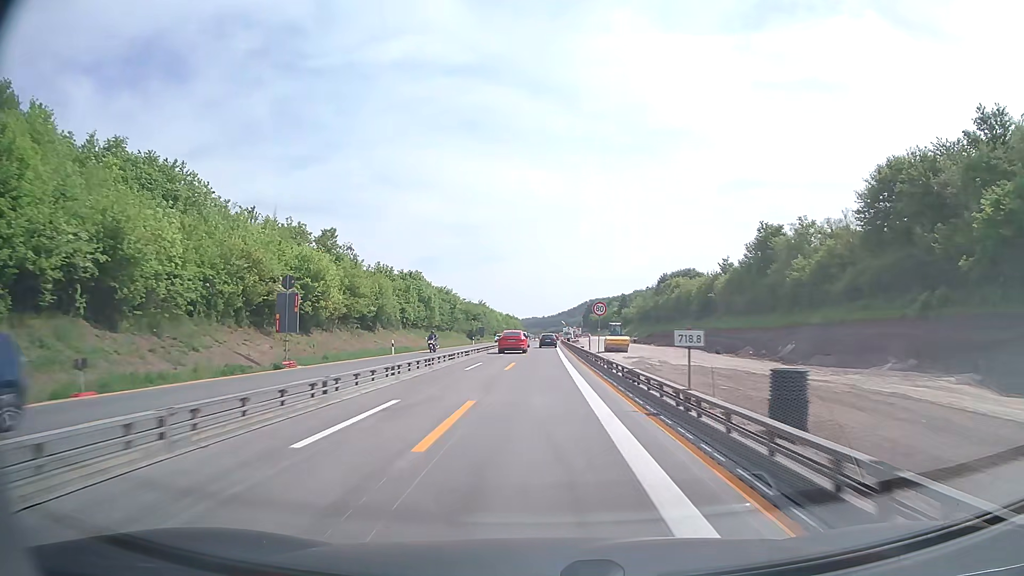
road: motorway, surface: concrete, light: Day
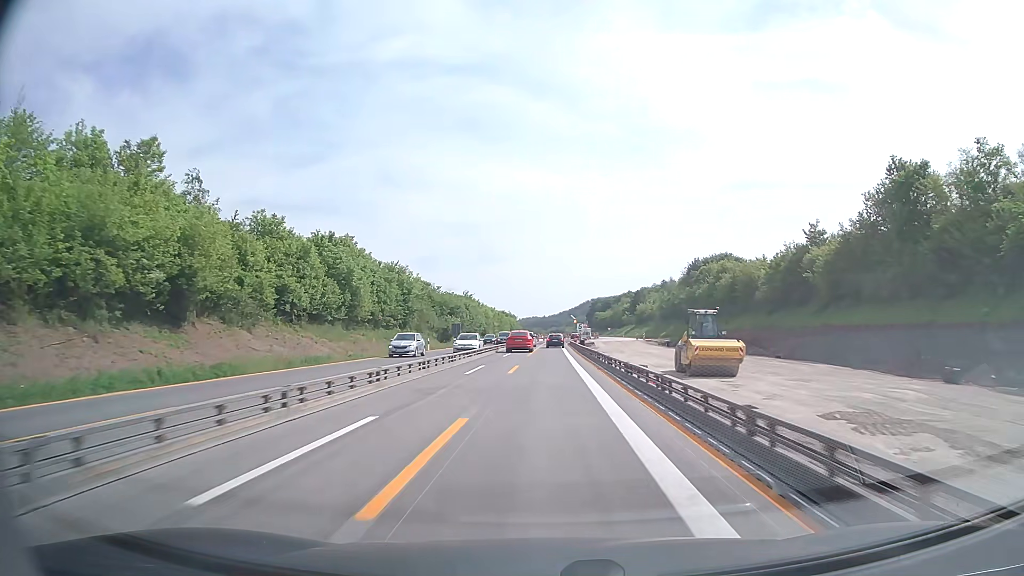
(-0.1, +38.6) m; 0°
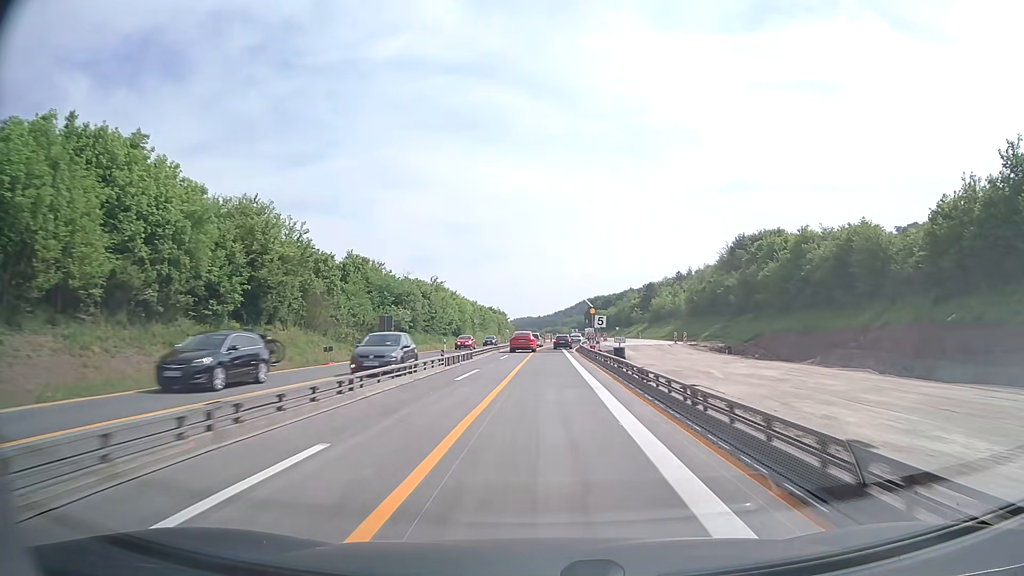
(+0.2, +38.7) m; 0°
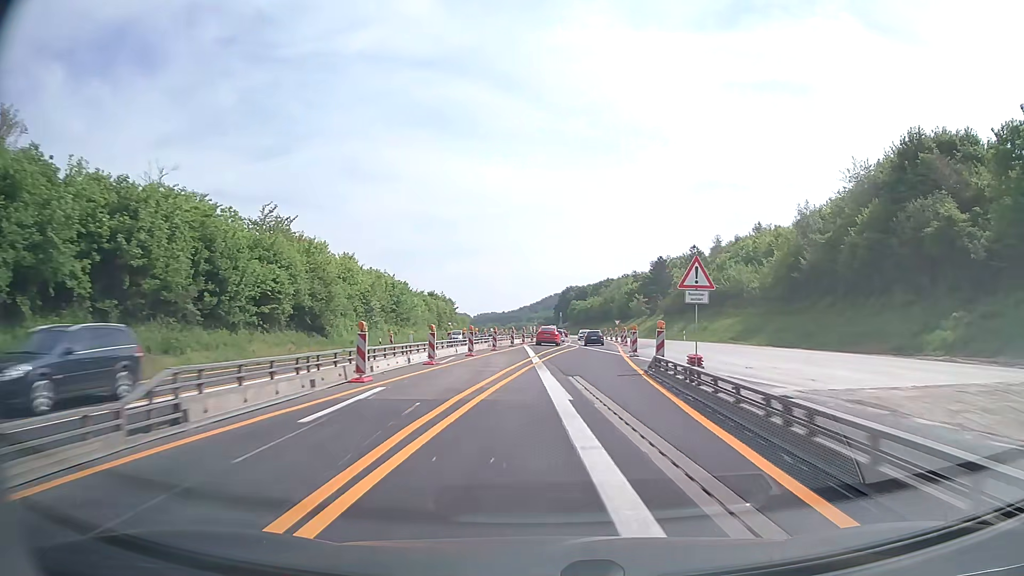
(+0.9, +64.1) m; +3°
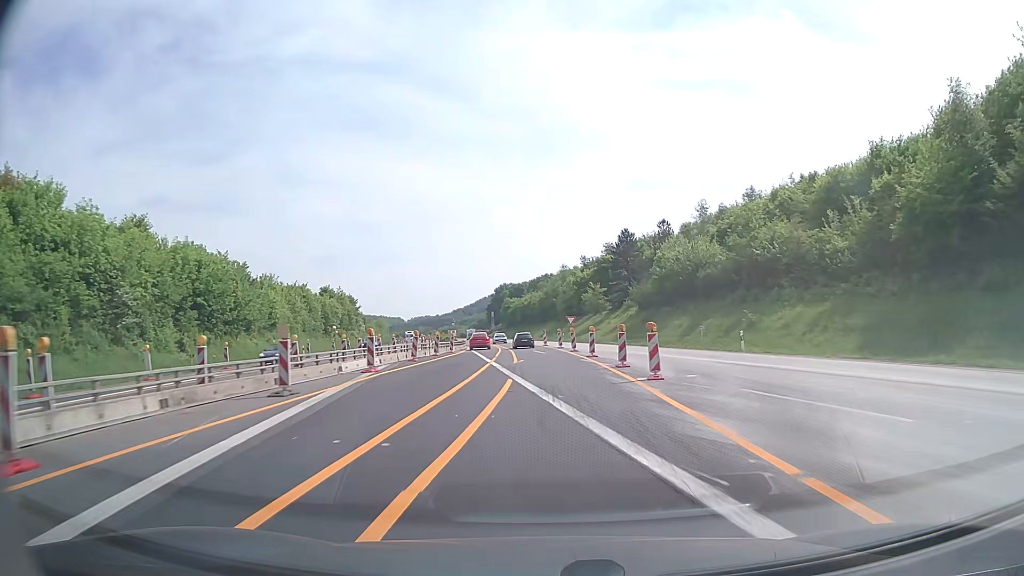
(+2.1, +38.1) m; +6°
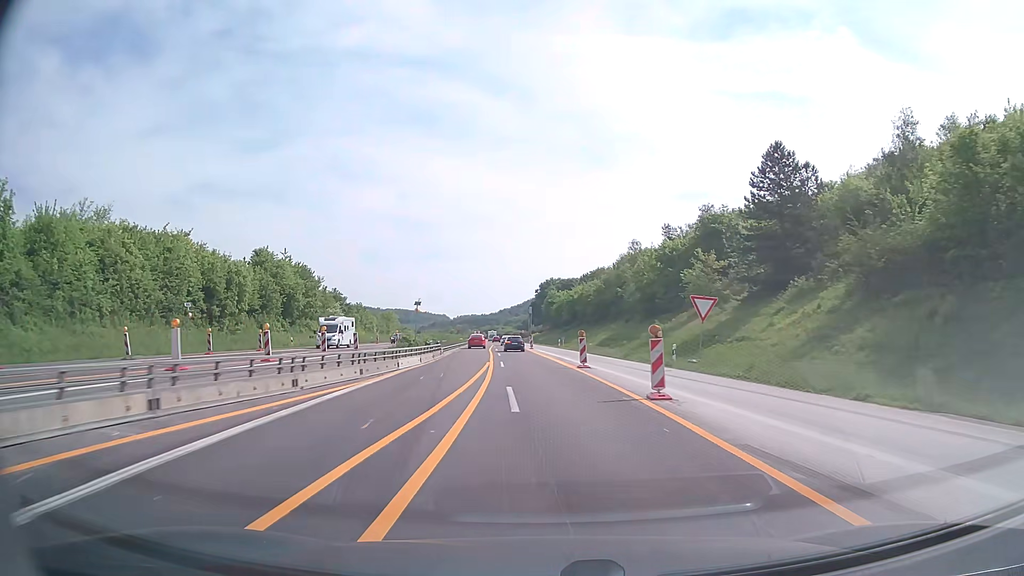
(-1.5, +51.0) m; -4°
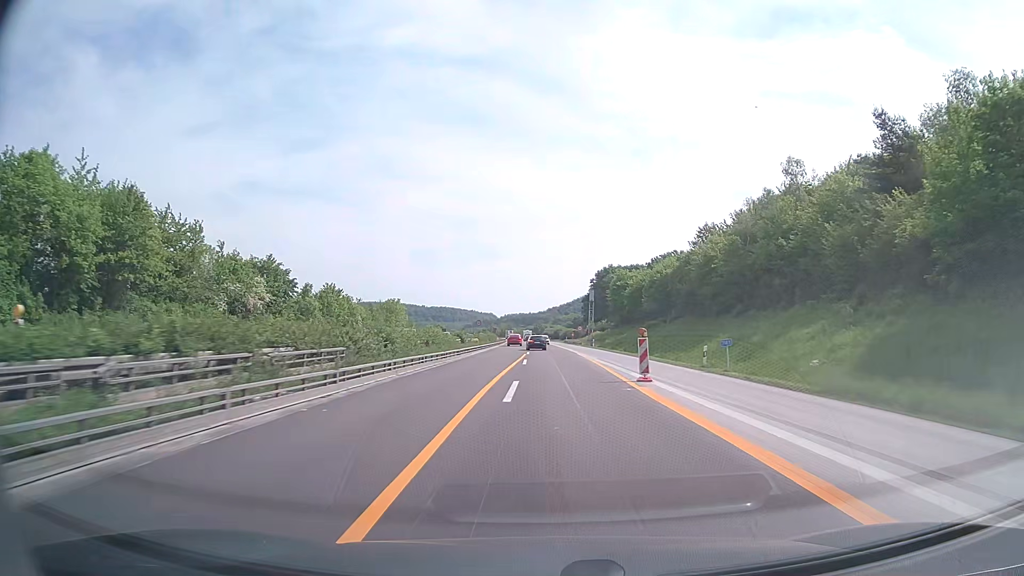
(-2.8, +52.0) m; -4°
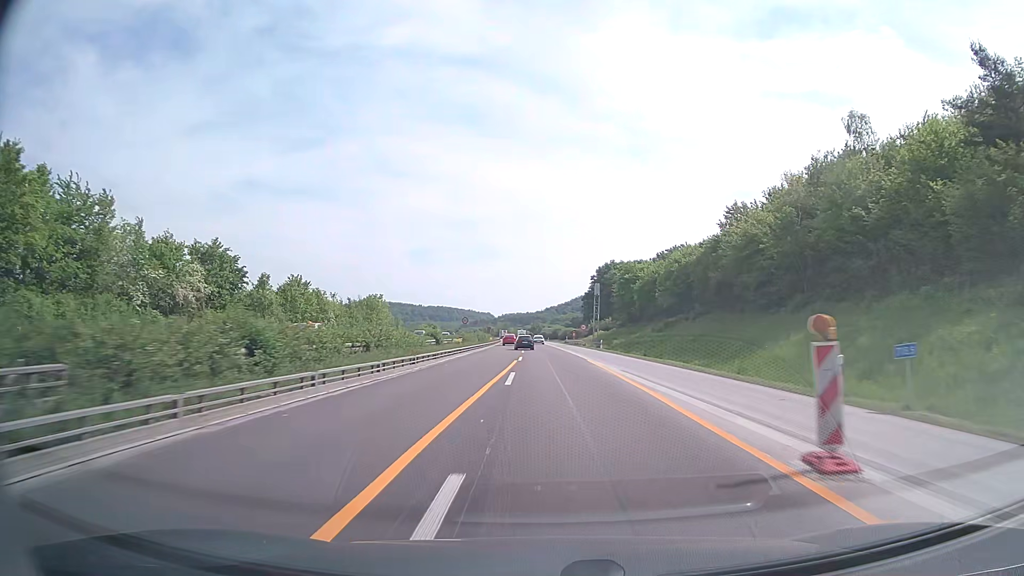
(0.0, +13.4) m; 0°
(0, +10) (0, +20) (0, +30) (0, +40) (0, +50) (0, +60) (0, +70) (0, +80) (-1, +90) (-1, +100) m
